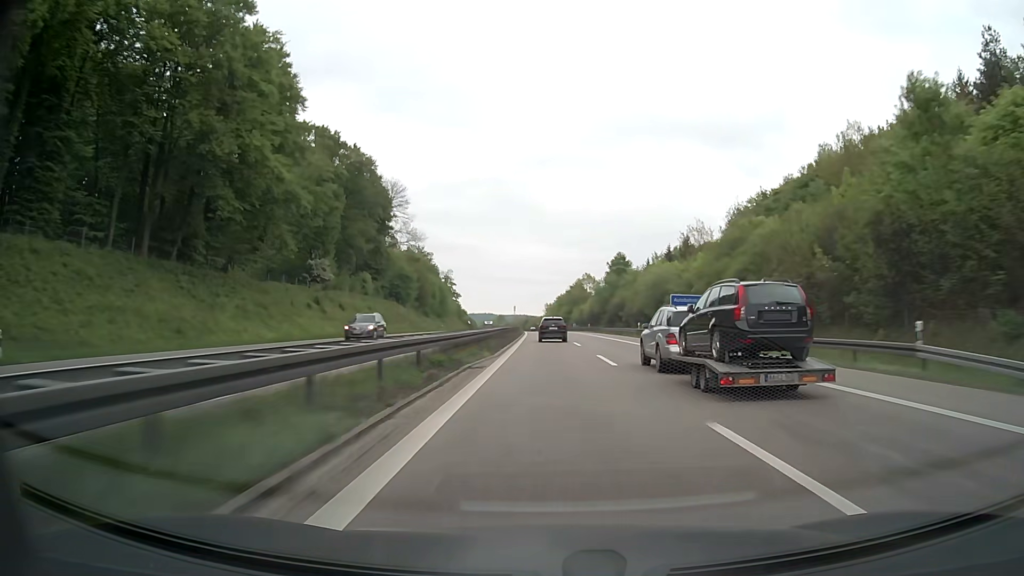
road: motorway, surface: asphalt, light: Day
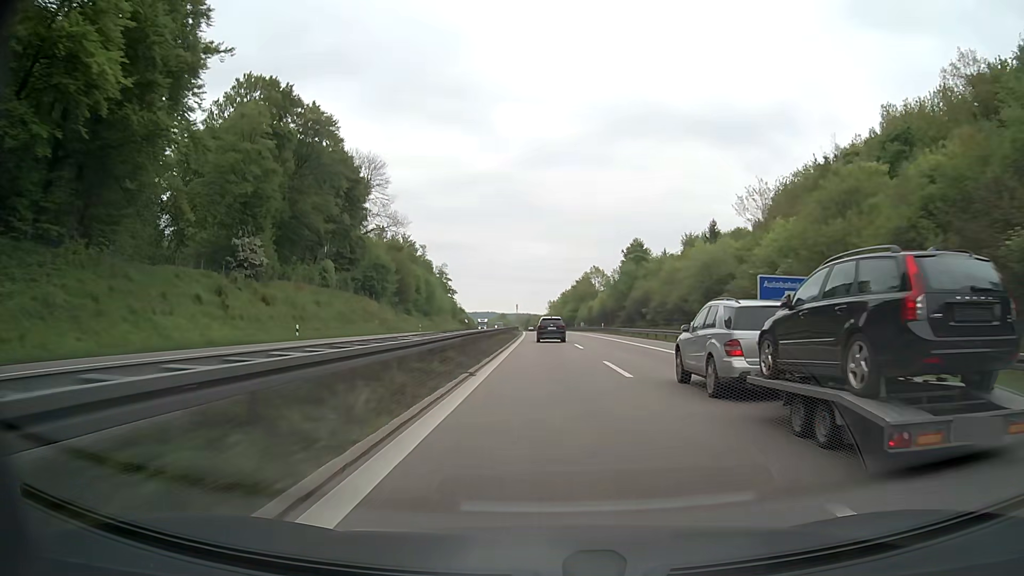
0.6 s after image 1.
(0.0, +21.9) m; 0°
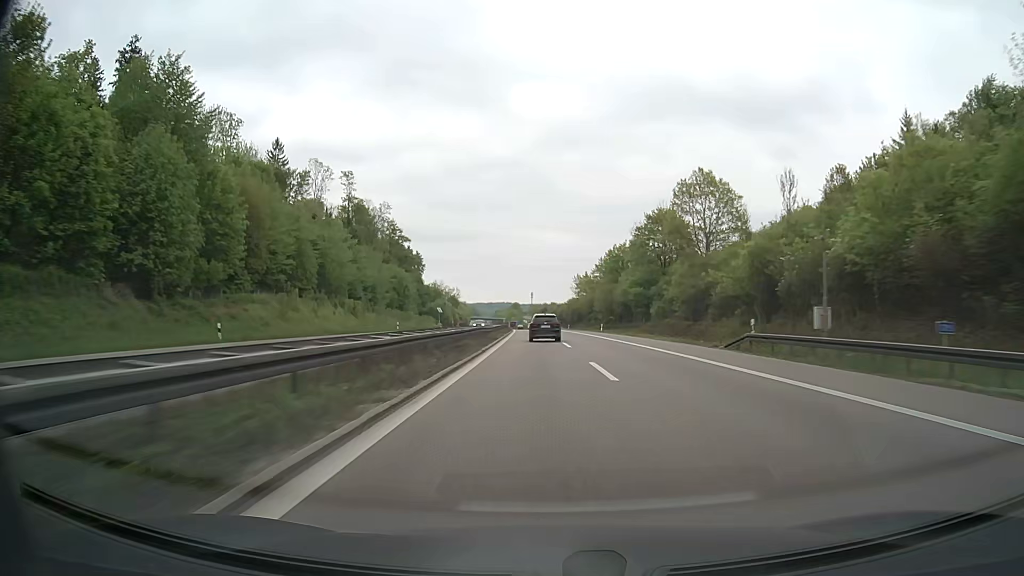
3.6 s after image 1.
(-1.9, +109.6) m; -1°
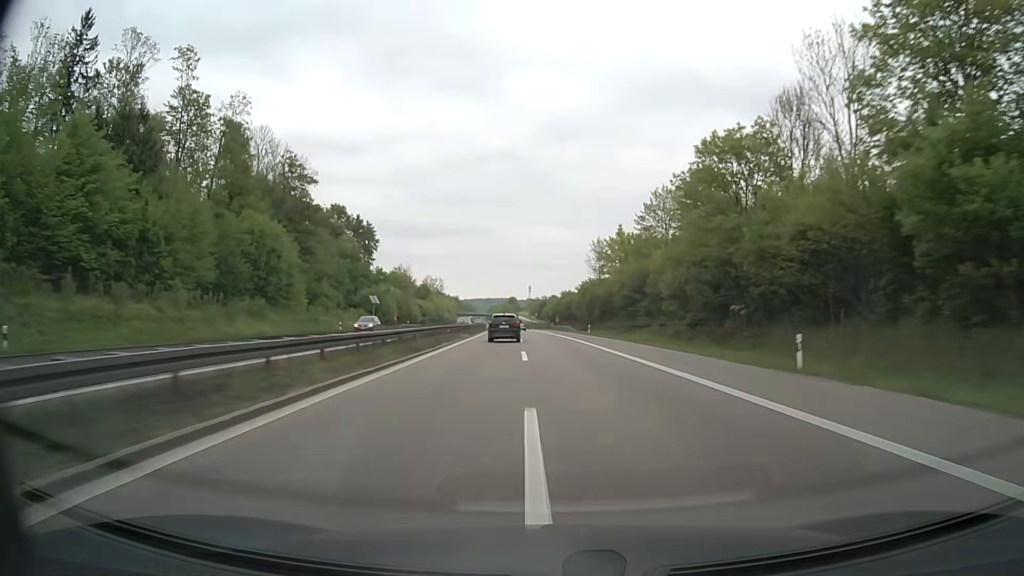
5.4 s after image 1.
(0.0, +64.6) m; 0°
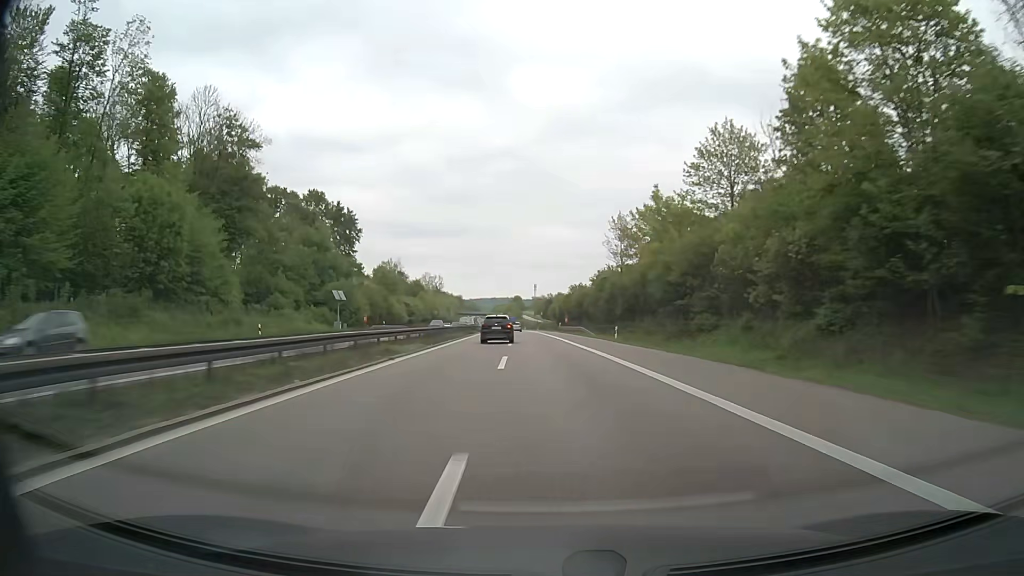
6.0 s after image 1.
(0.0, +21.3) m; 0°
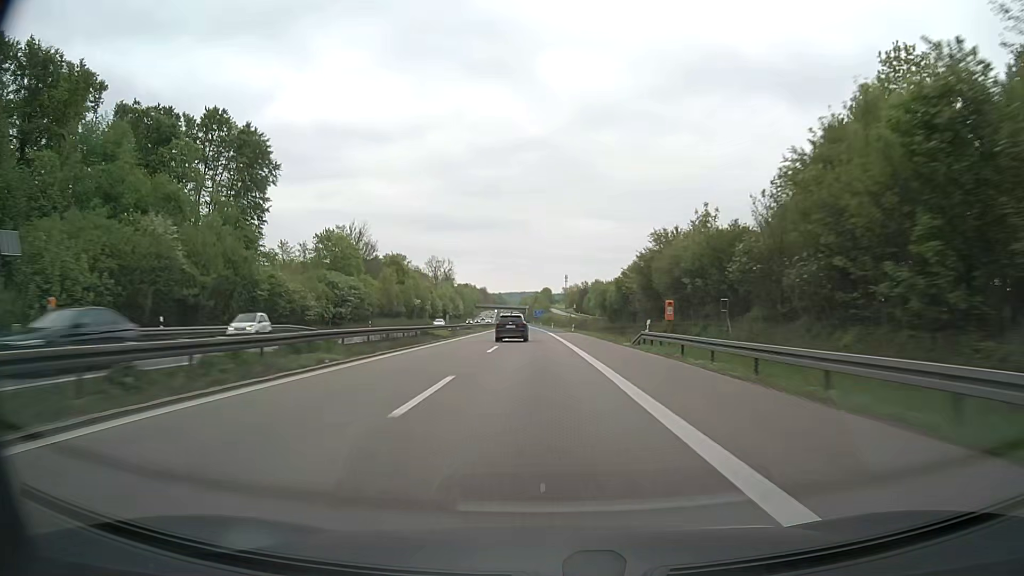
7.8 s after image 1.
(-1.4, +63.0) m; -3°
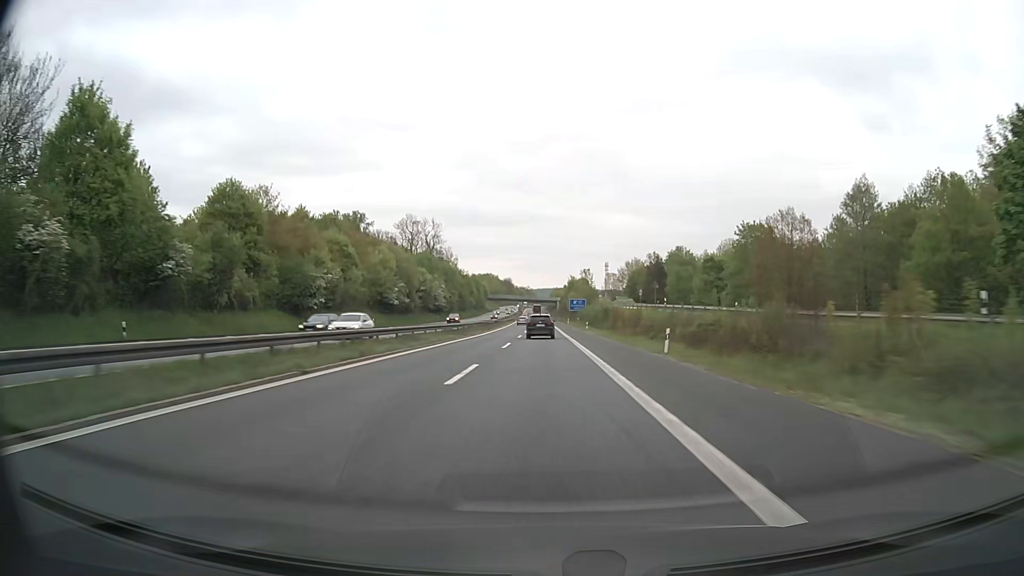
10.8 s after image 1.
(-2.4, +103.7) m; -3°
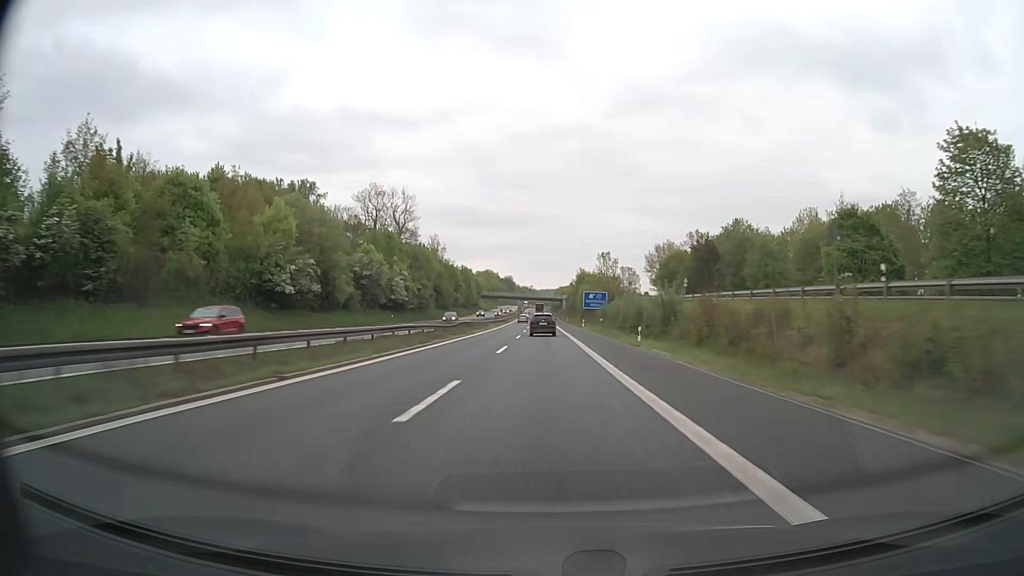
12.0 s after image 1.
(-0.1, +41.4) m; 0°
(0, +10) (0, +20) (0, +30) (0, +40) (0, +50) (0, +60) (0, +70) (-1, +80) (-1, +90) (-1, +100) m
